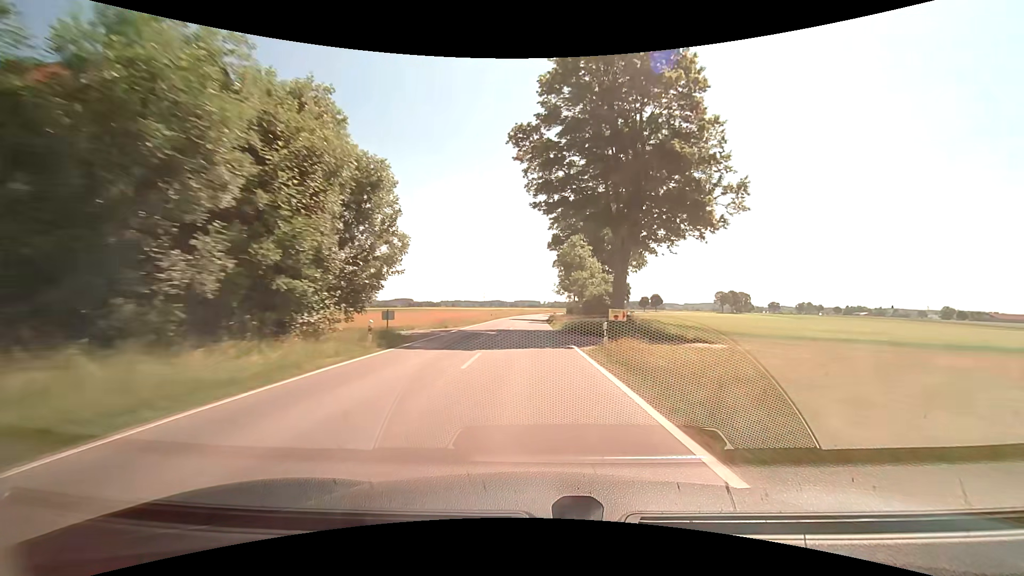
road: tertiary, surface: asphalt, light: Day
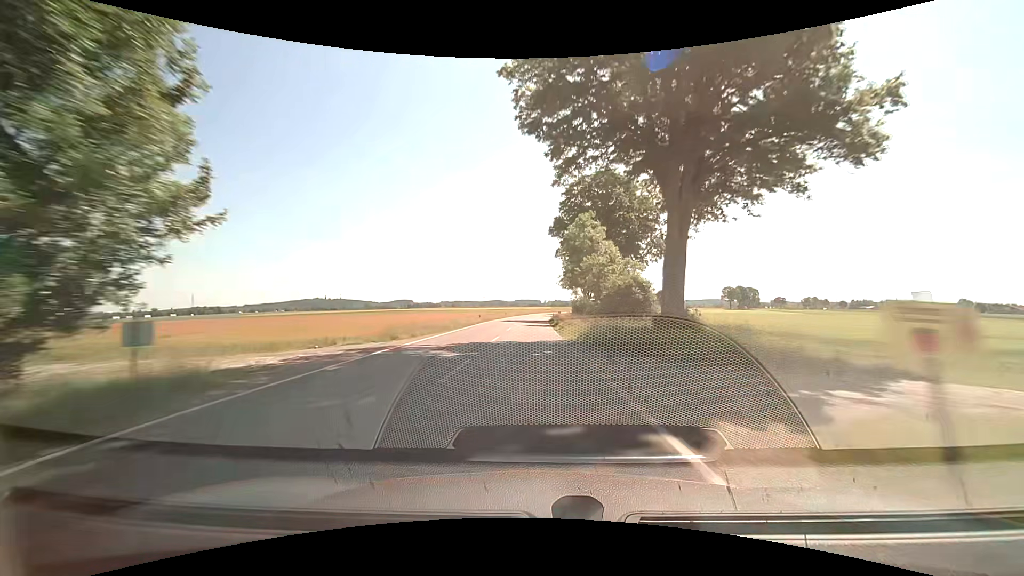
(0.0, +14.2) m; 0°
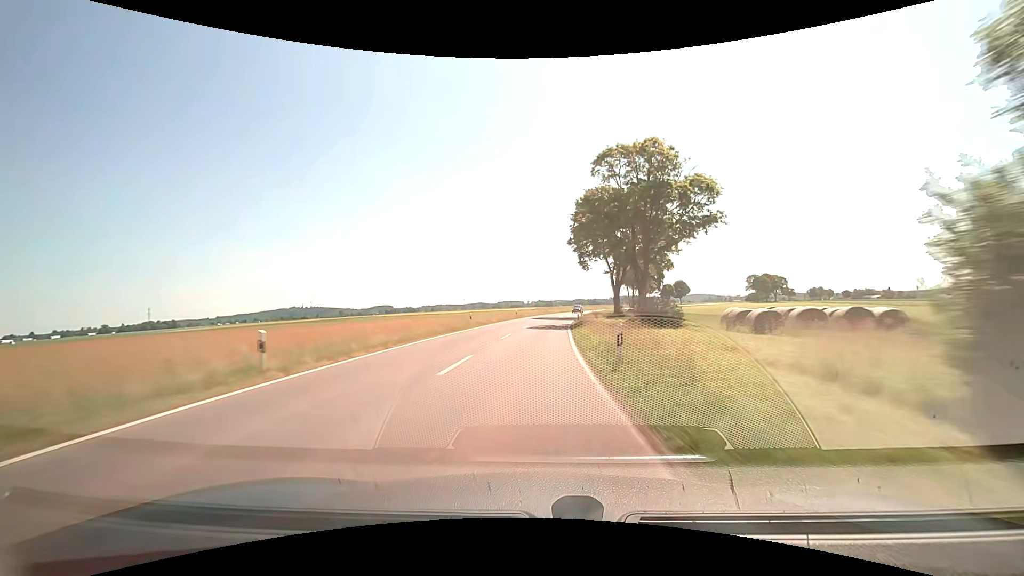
(+0.3, +71.2) m; +2°
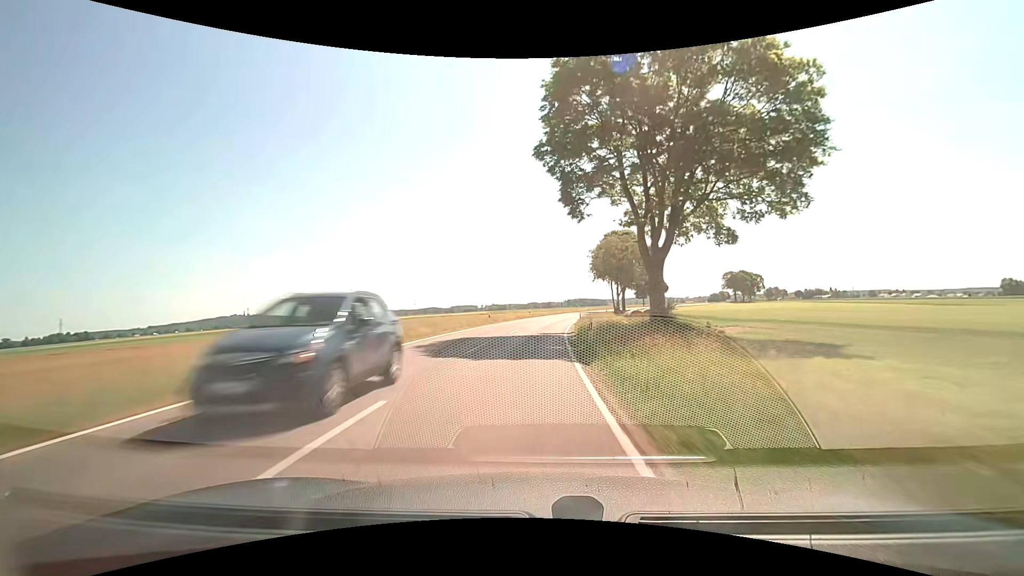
(+1.7, +43.0) m; +5°
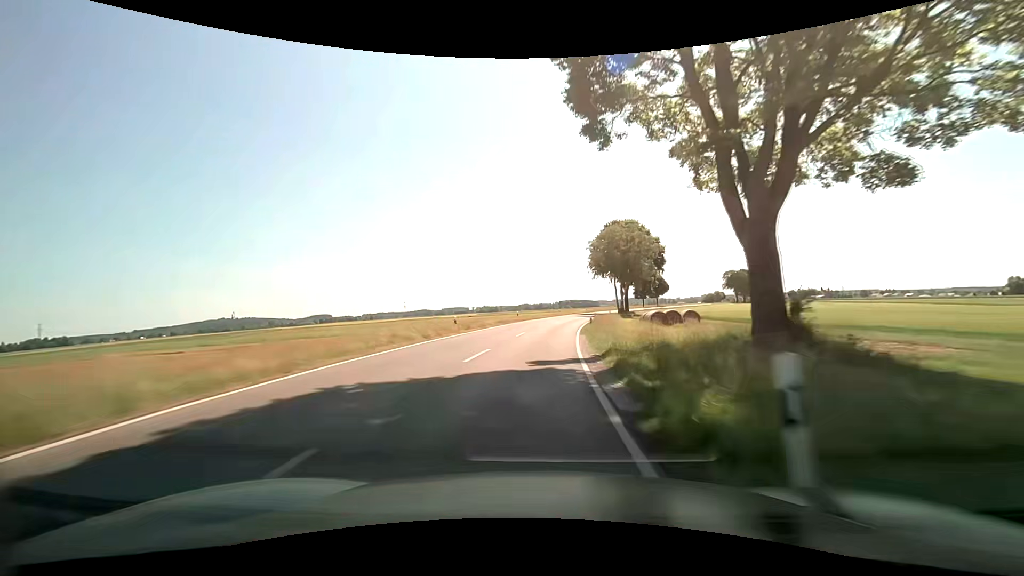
(+0.1, +14.4) m; +1°
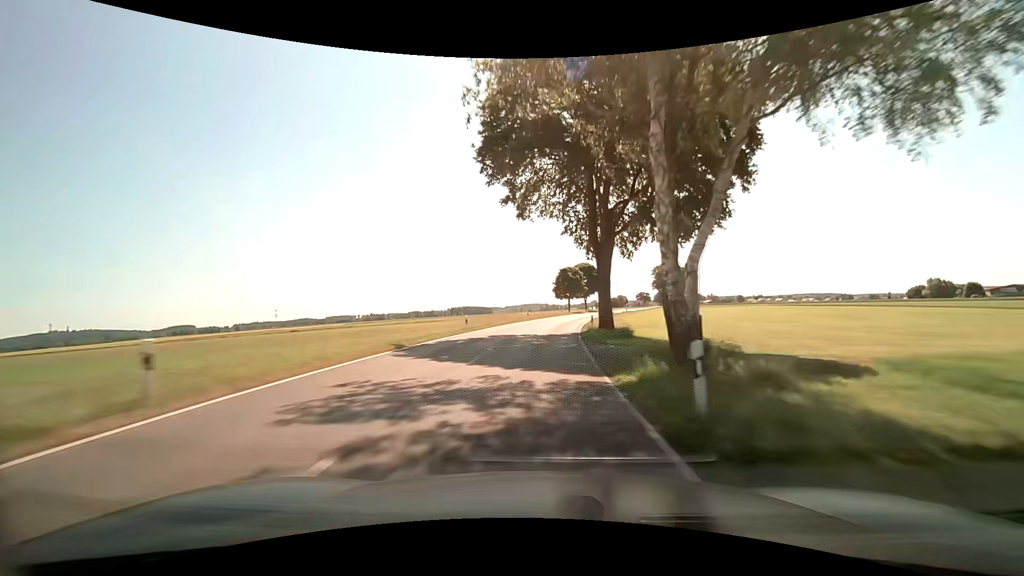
(+7.3, +71.5) m; +12°
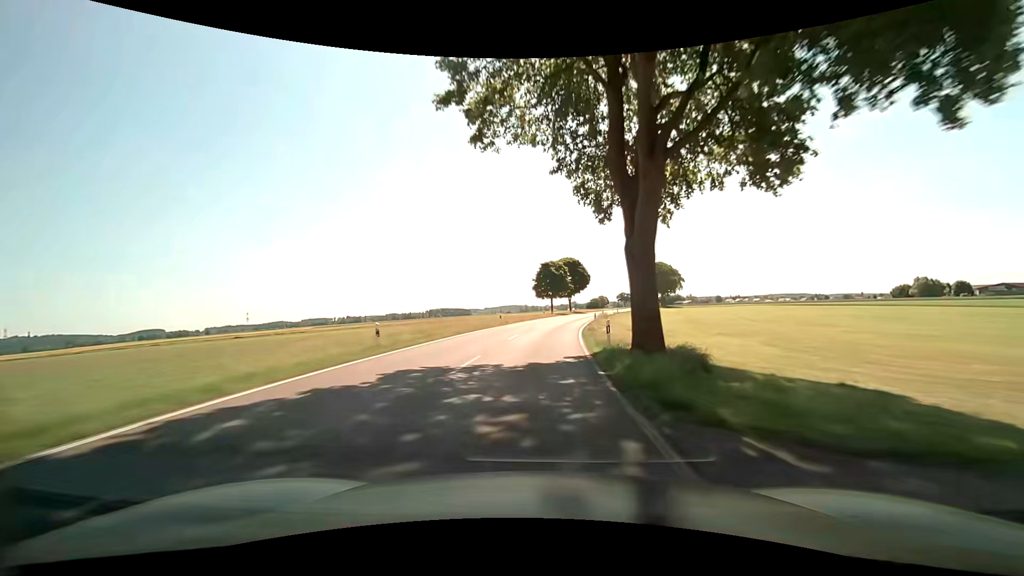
(+0.3, +14.4) m; +2°
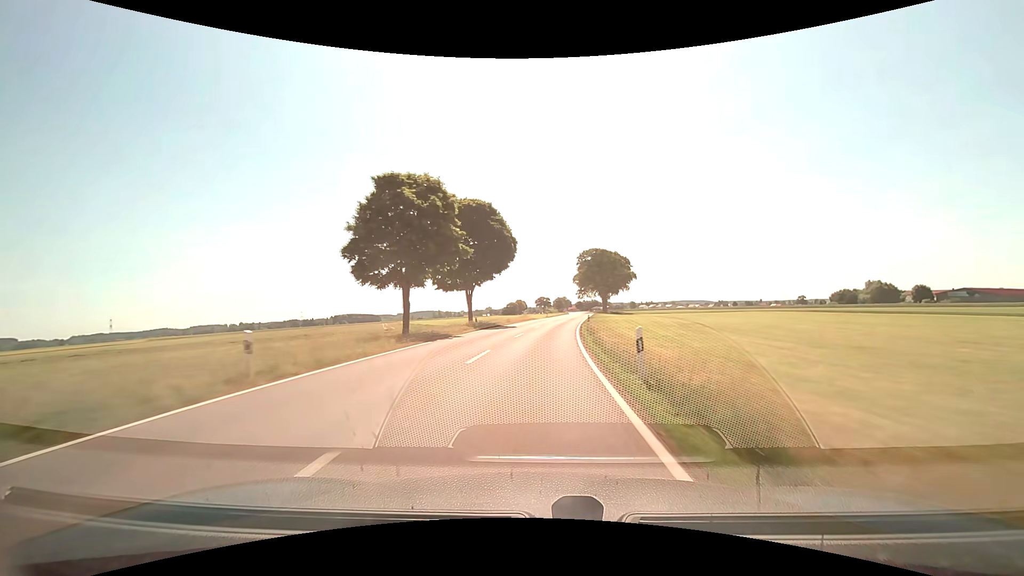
(+5.0, +57.2) m; +10°
(0, +10) (+1, +20) (+1, +30) (+2, +40) (+3, +50) (+4, +60) (+6, +70) (+7, +80) (+8, +90) (+9, +99) m
